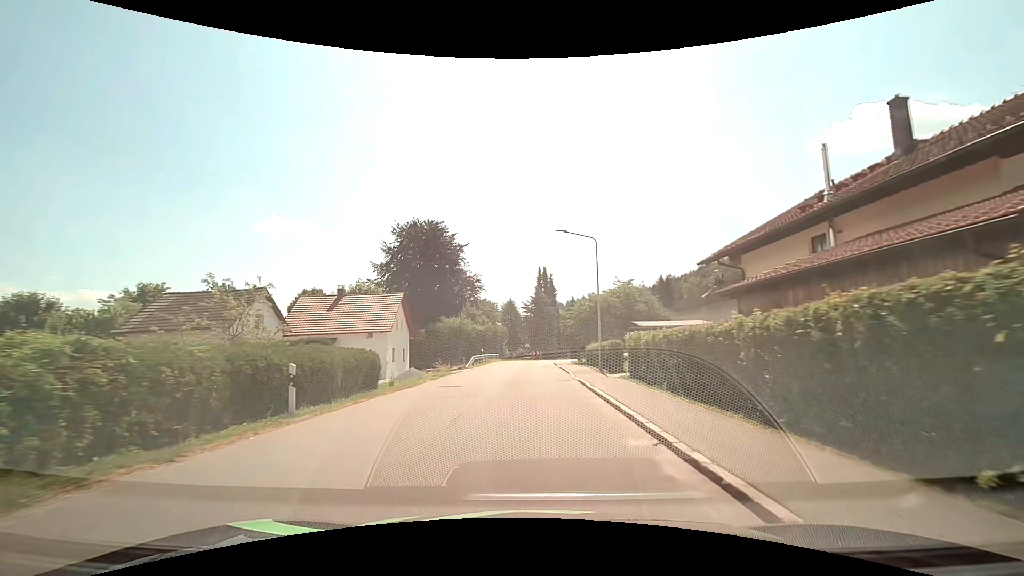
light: Day
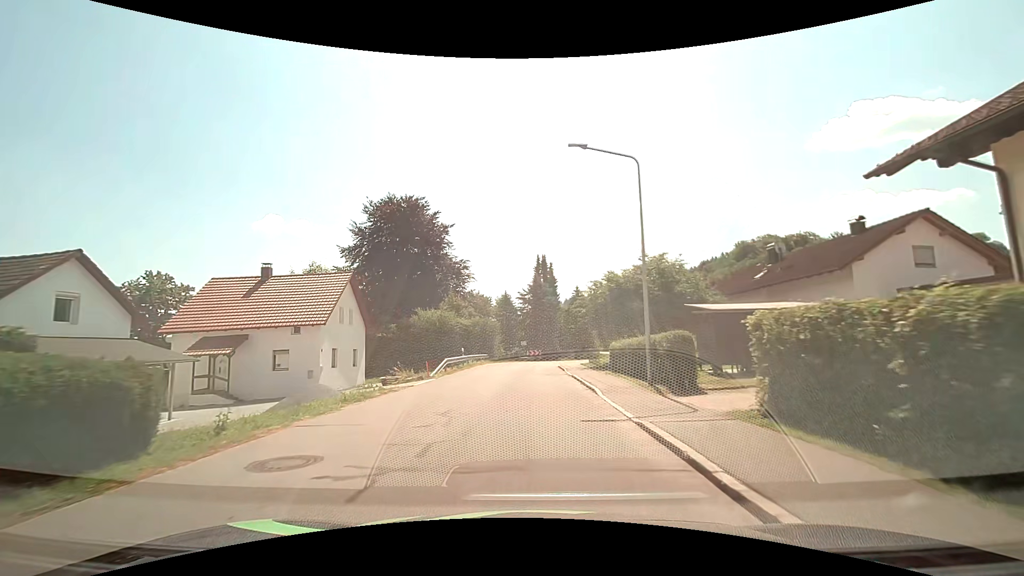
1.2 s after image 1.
(+0.1, +11.7) m; +1°
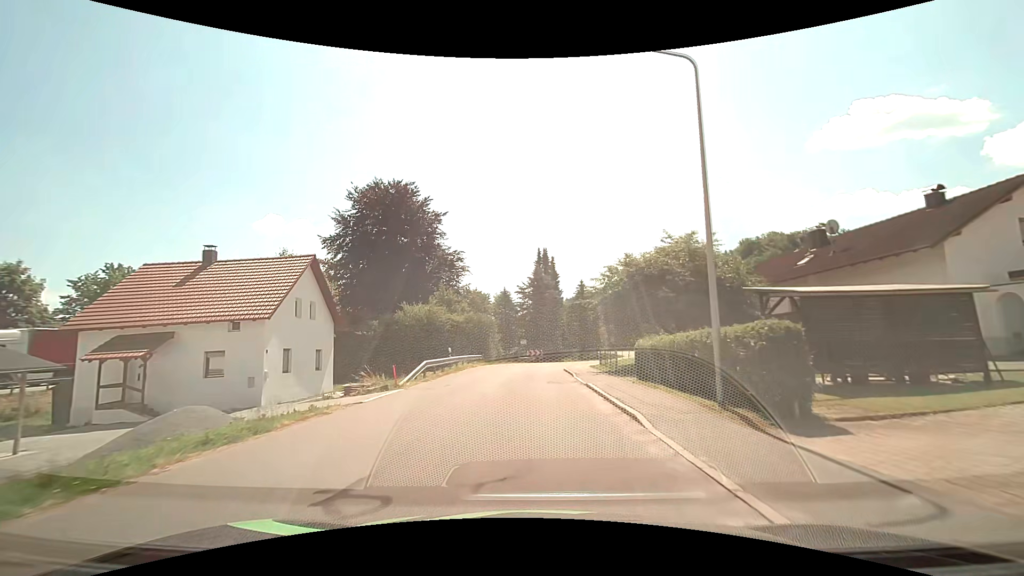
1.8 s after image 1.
(0.0, +5.7) m; 0°
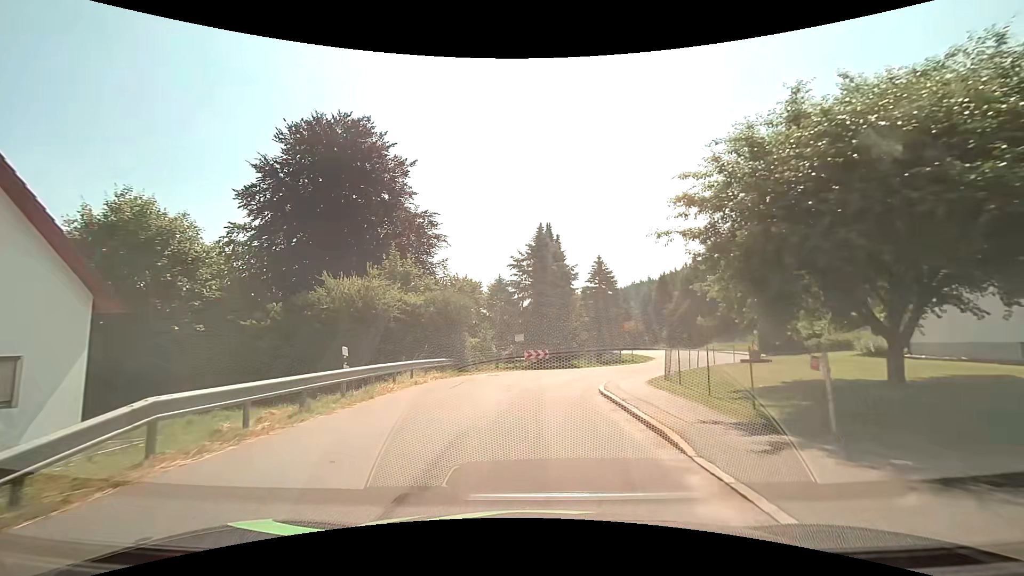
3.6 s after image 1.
(0.0, +16.3) m; 0°
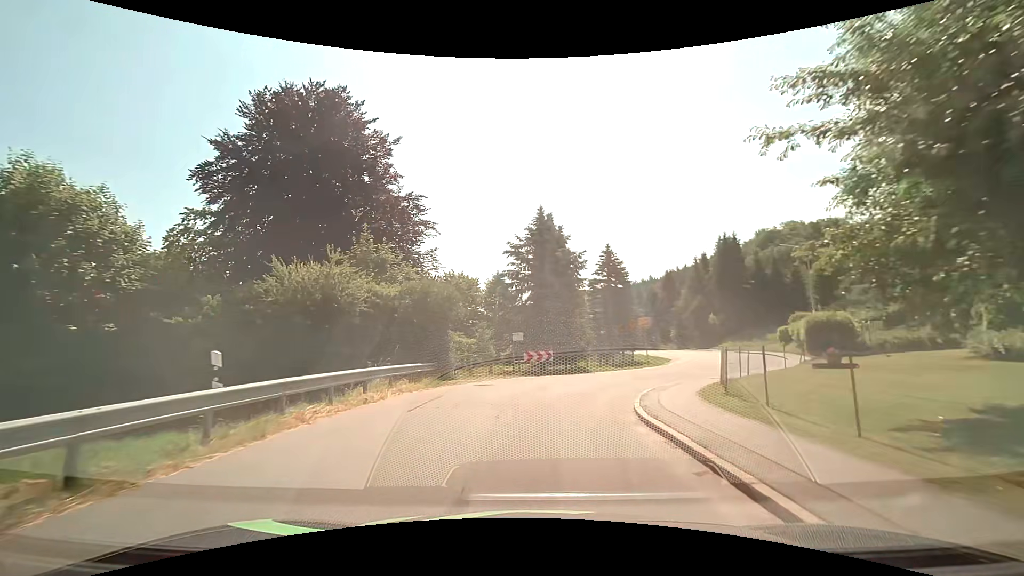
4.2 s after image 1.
(0.0, +5.2) m; -1°
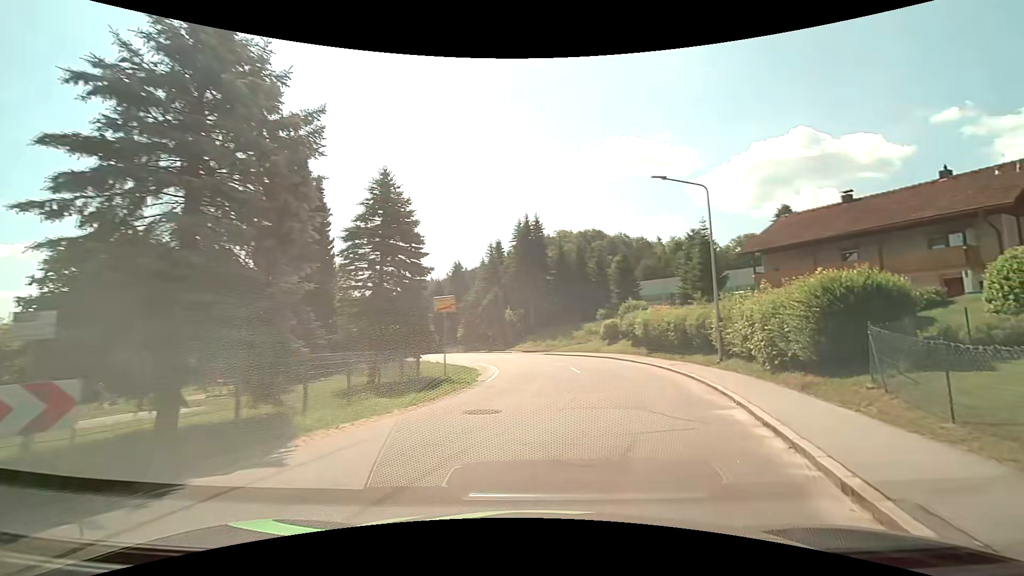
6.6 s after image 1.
(+2.5, +18.1) m; +25°
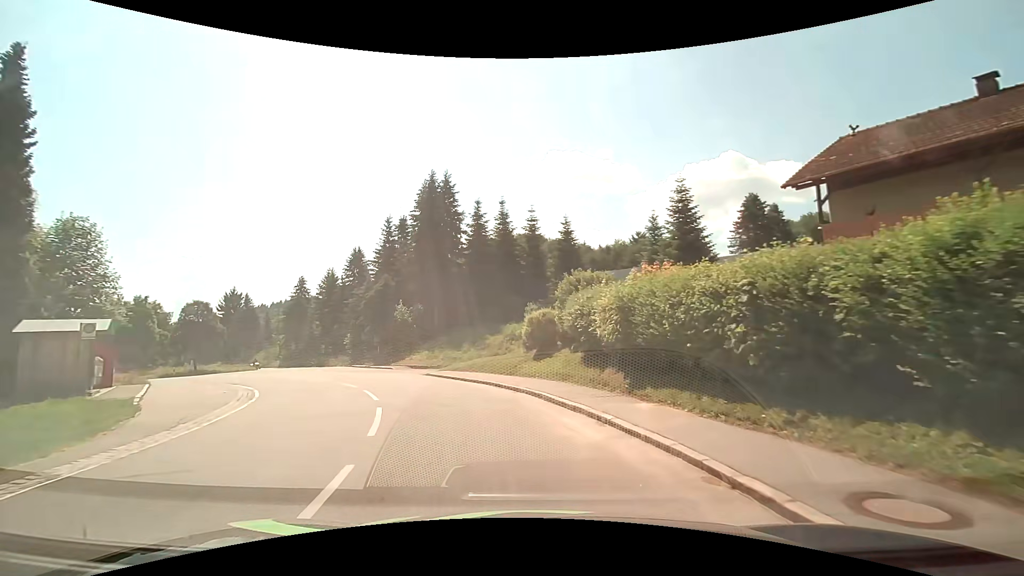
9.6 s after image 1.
(+3.4, +19.1) m; +8°
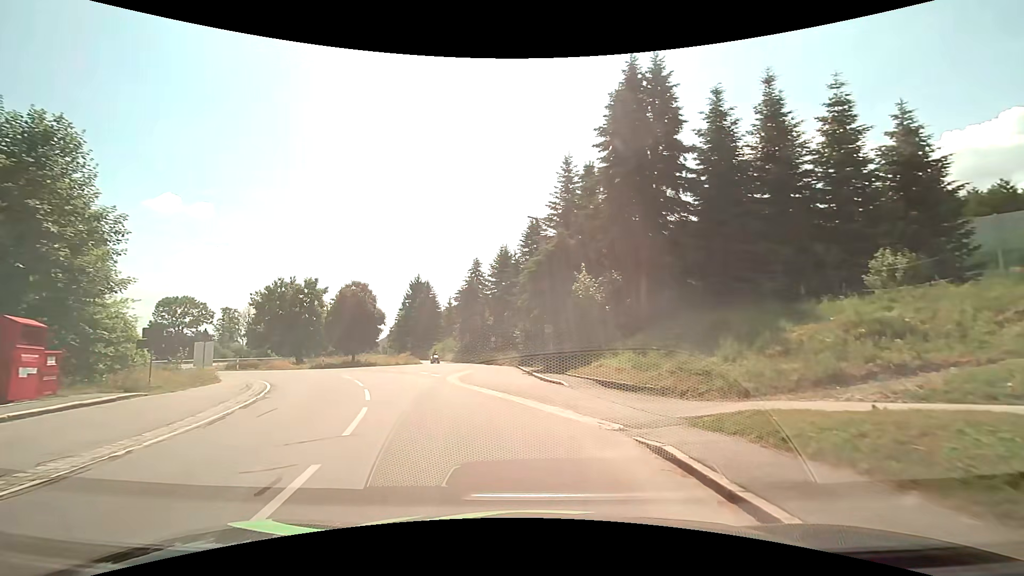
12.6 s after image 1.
(-3.5, +18.0) m; -22°
(-1, +10) (-4, +20) (-8, +29) (-14, +37) (-22, +42) (-31, +46) (-39, +52) (-44, +61) (-47, +71) (-48, +80) m
